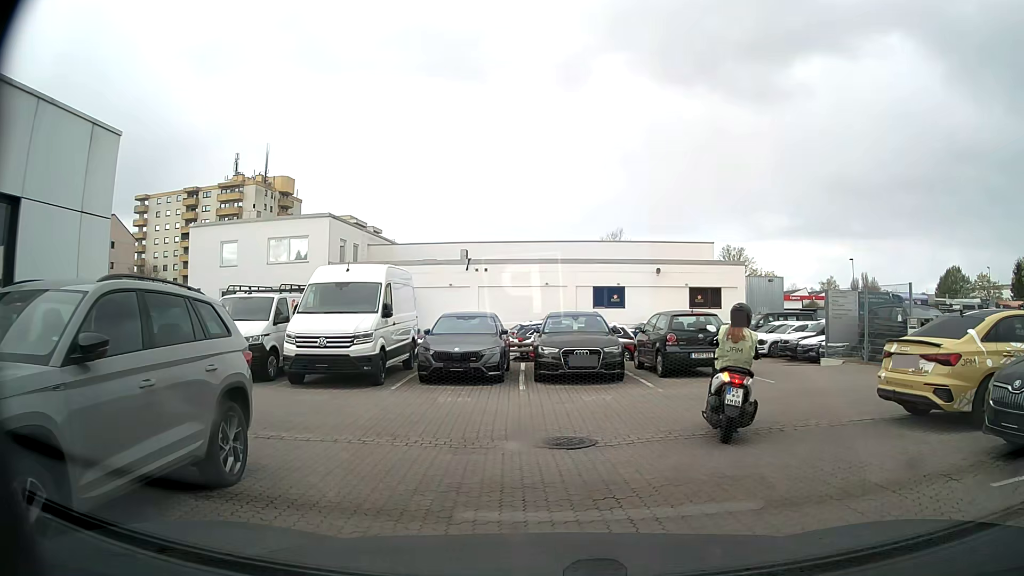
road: service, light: Day
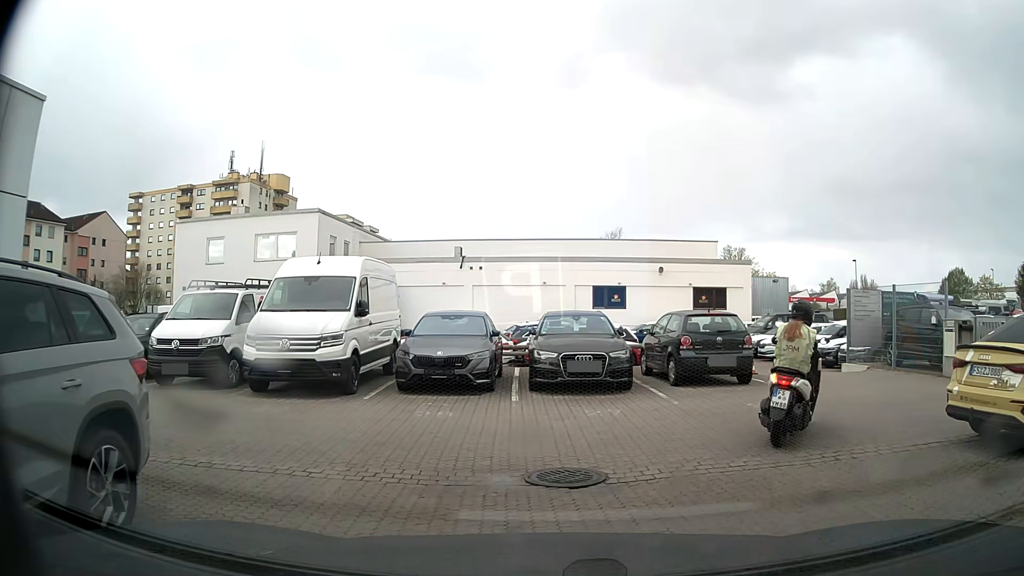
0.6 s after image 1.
(0.0, +1.8) m; 0°
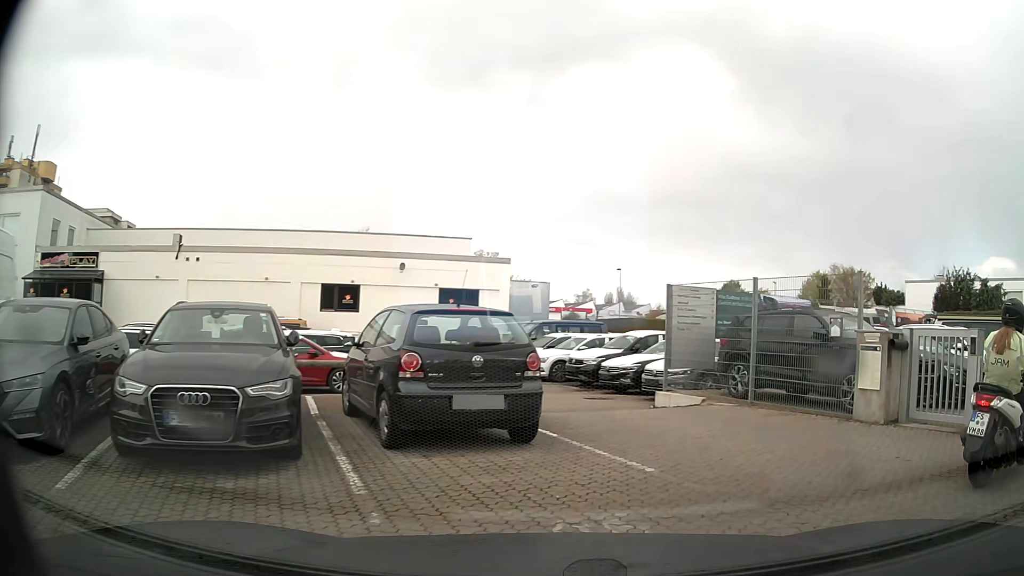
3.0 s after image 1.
(+0.8, +6.2) m; +22°
